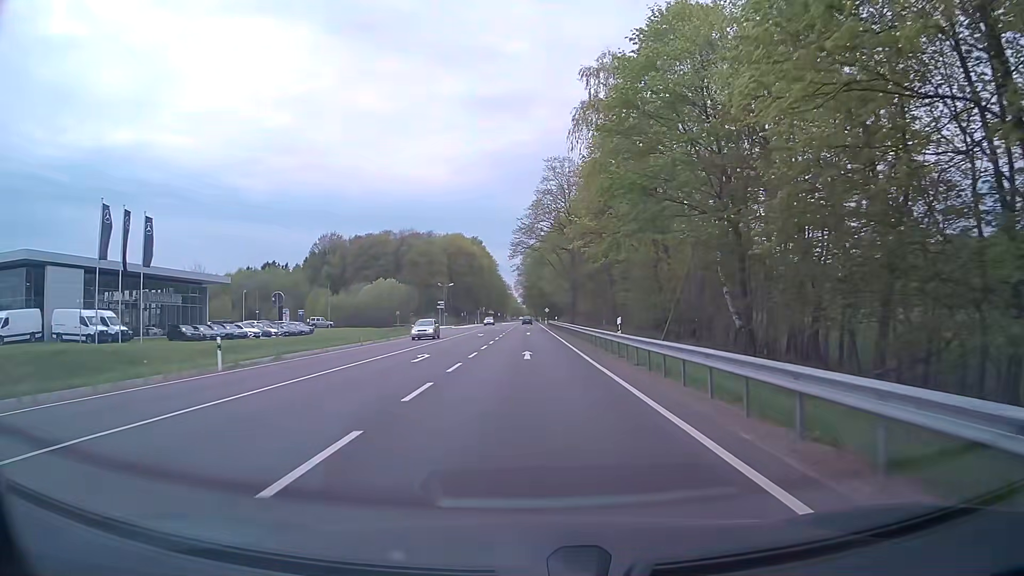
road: primary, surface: asphalt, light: Day
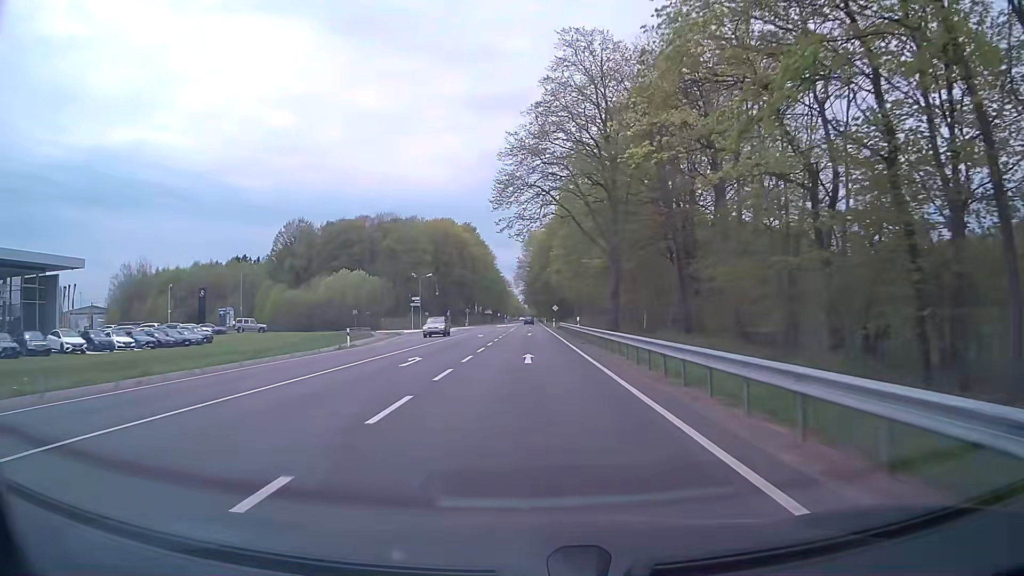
(+0.1, +32.3) m; 0°
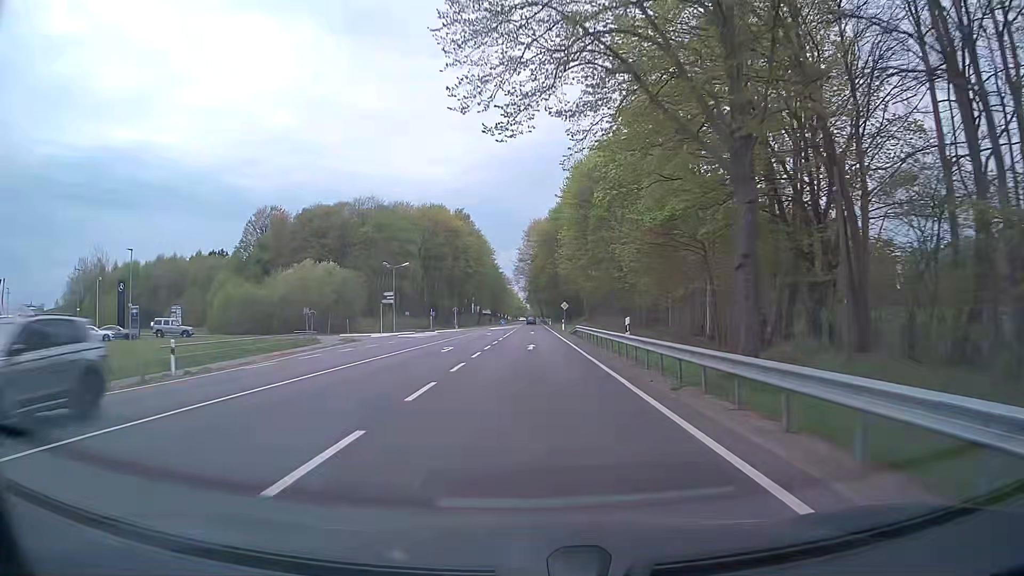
(-0.1, +21.6) m; 0°
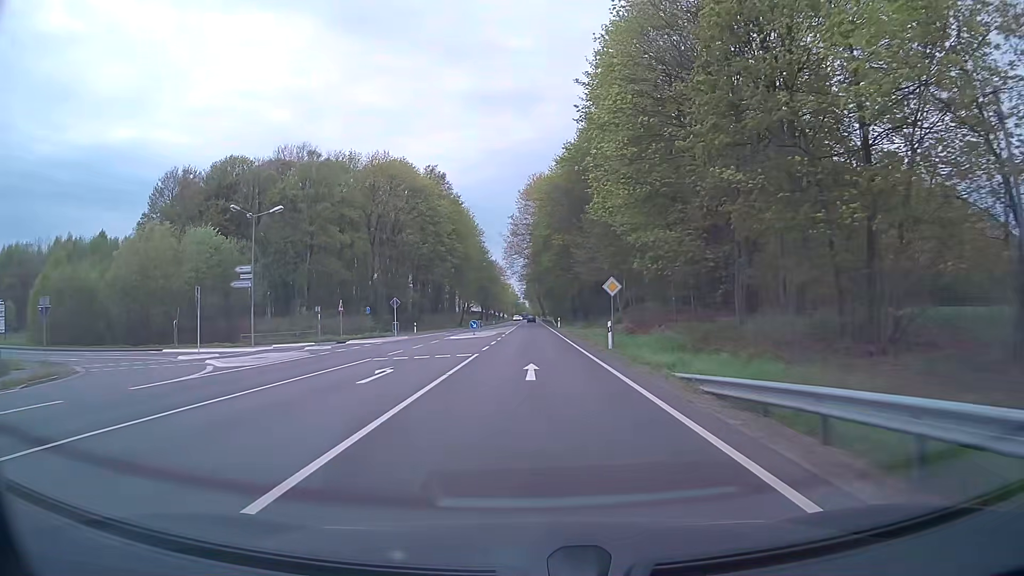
(+0.1, +43.2) m; 0°
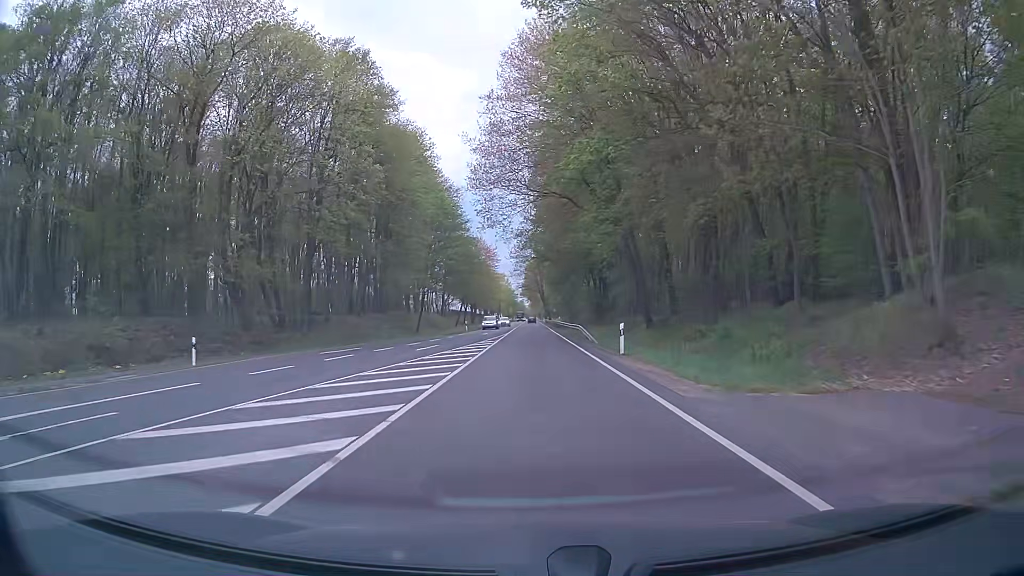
(-0.2, +54.0) m; 0°
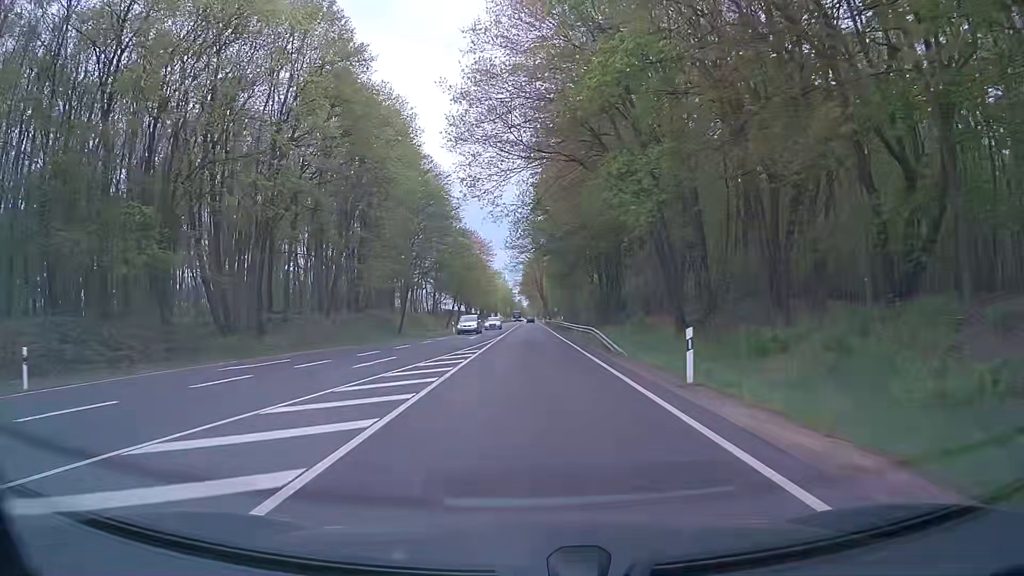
(0.0, +10.8) m; 0°
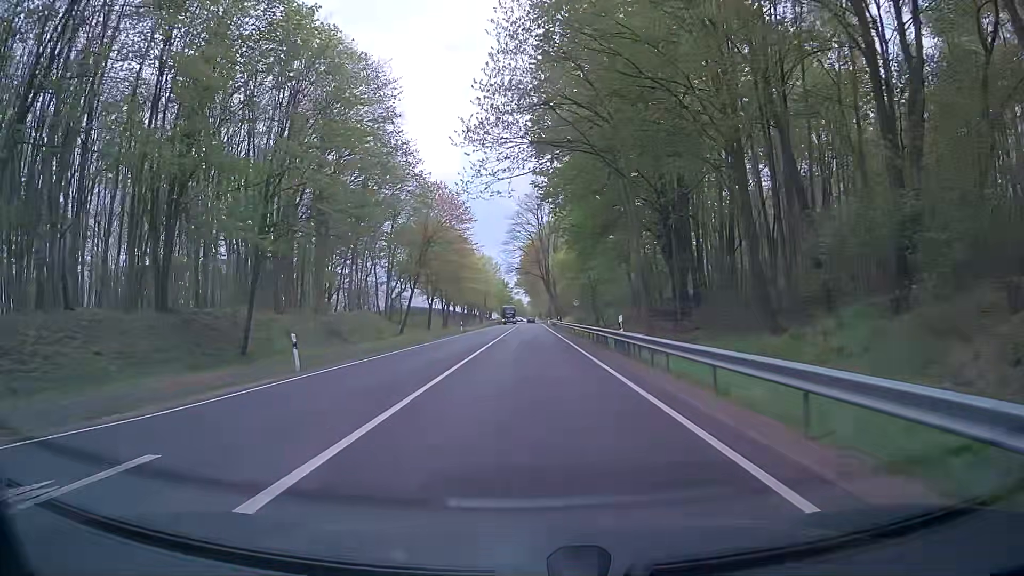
(0.0, +43.0) m; 0°
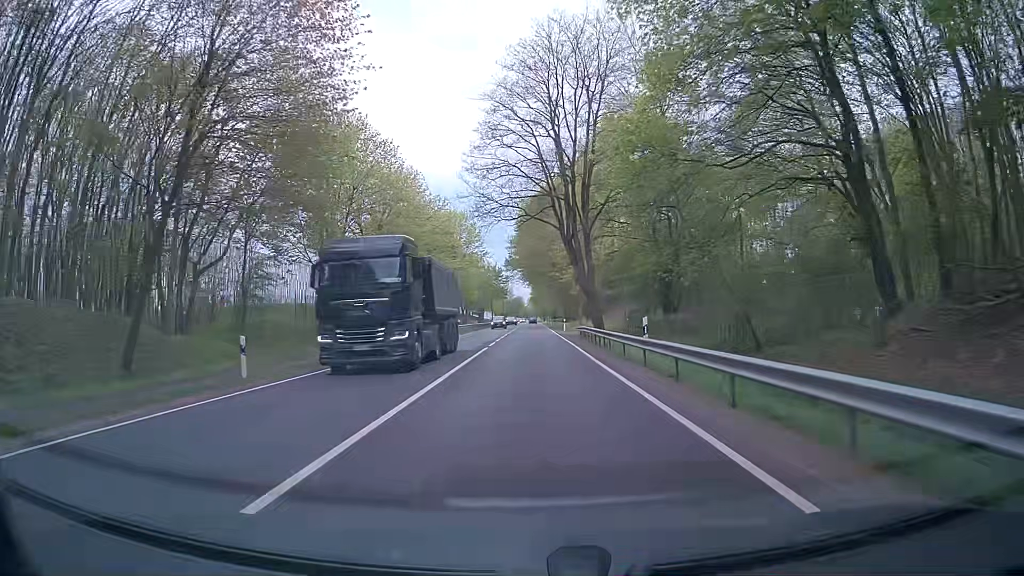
(+0.1, +53.7) m; 0°
(0, +10) (0, +20) (0, +30) (0, +40) (0, +50) (0, +60) (0, +70) (0, +80) (0, +90) (0, +100) m
